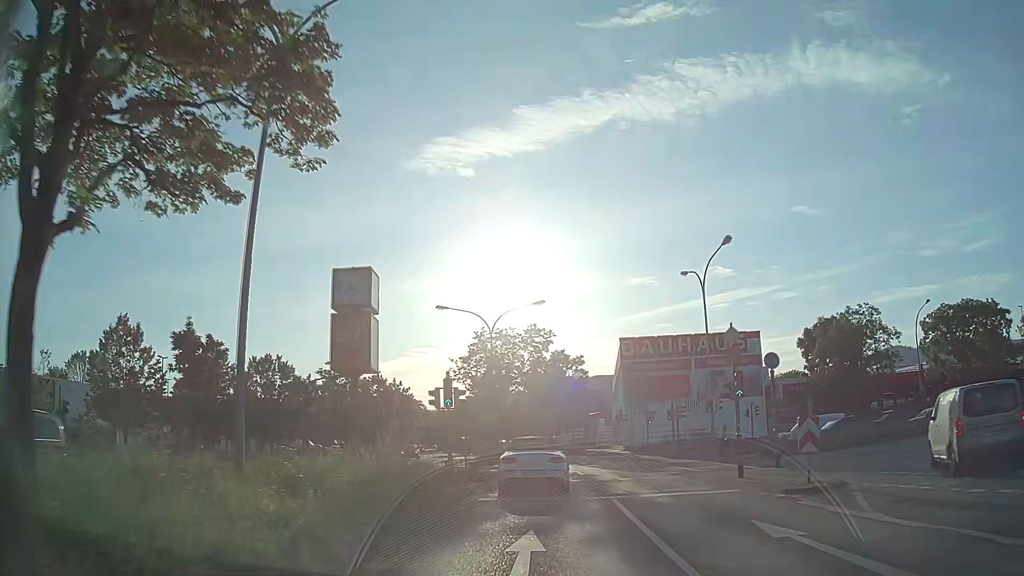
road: primary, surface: asphalt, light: Day
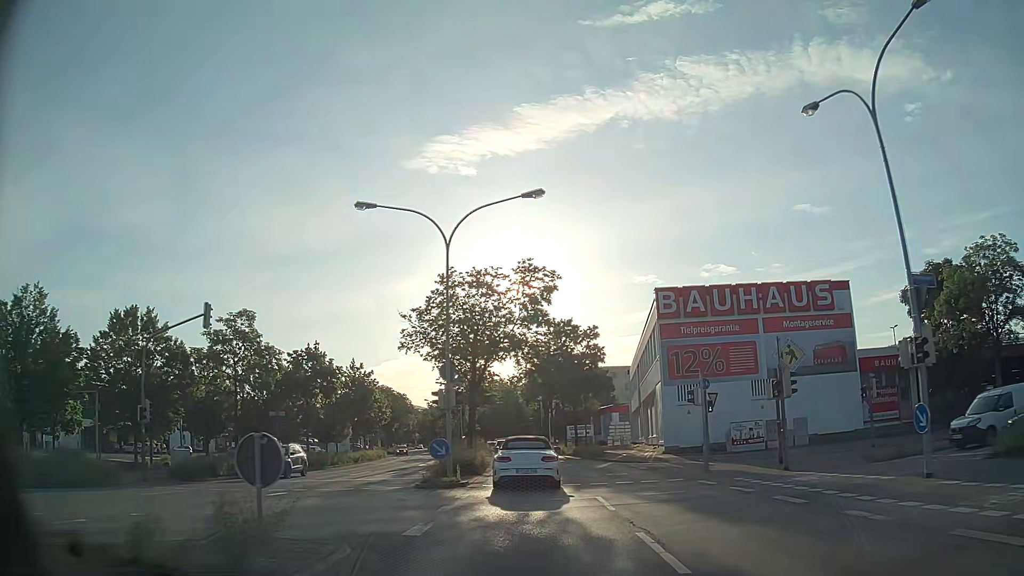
(+0.1, +18.7) m; 0°
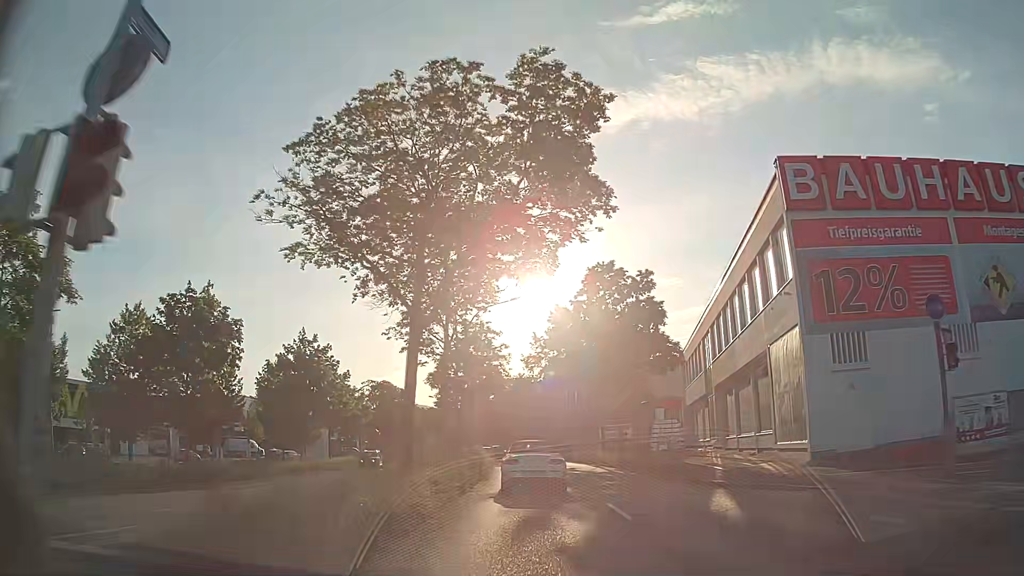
(-0.4, +19.3) m; -2°
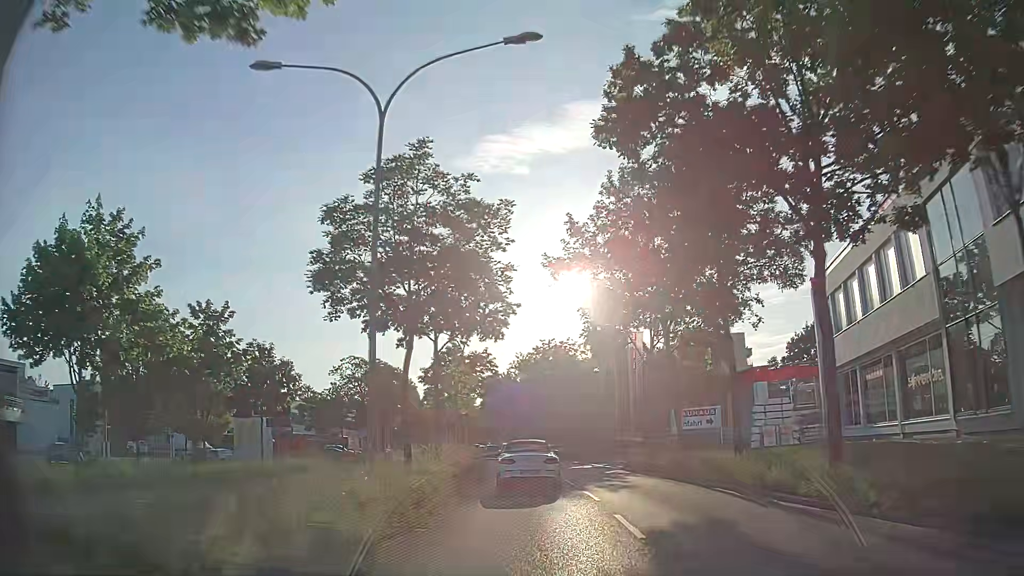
(-0.7, +26.5) m; -3°
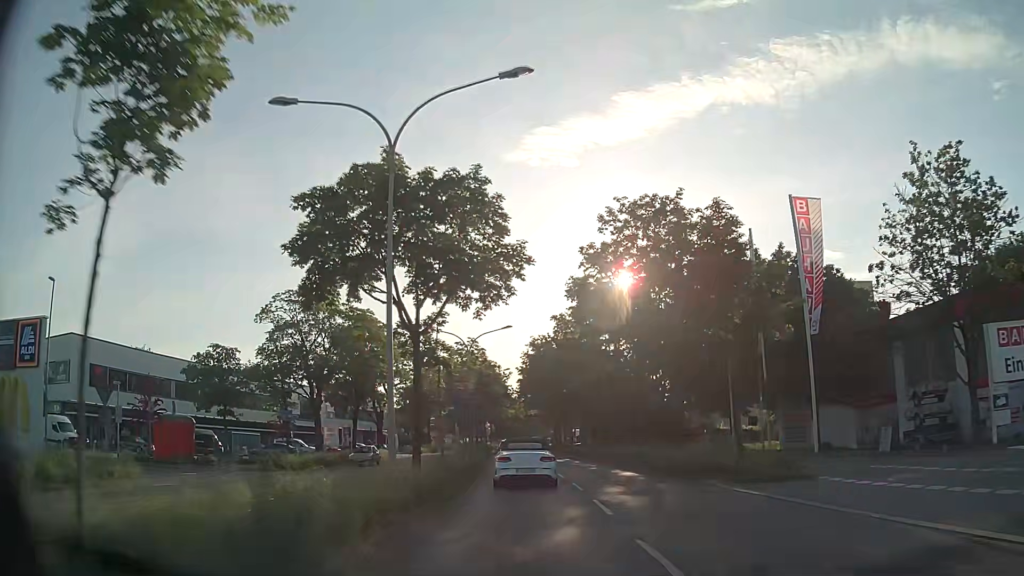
(-1.2, +33.3) m; -4°
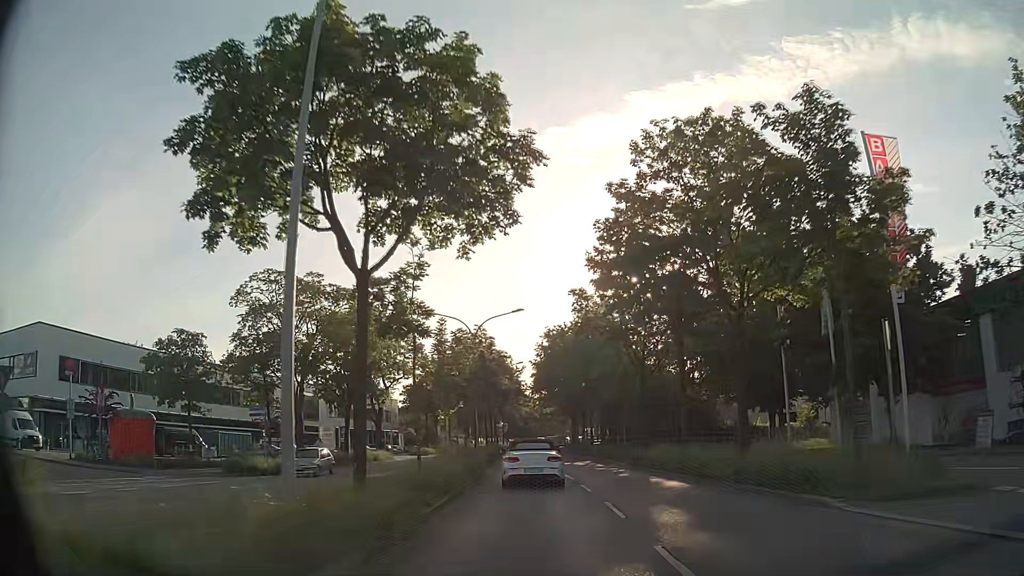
(-0.1, +6.6) m; -2°
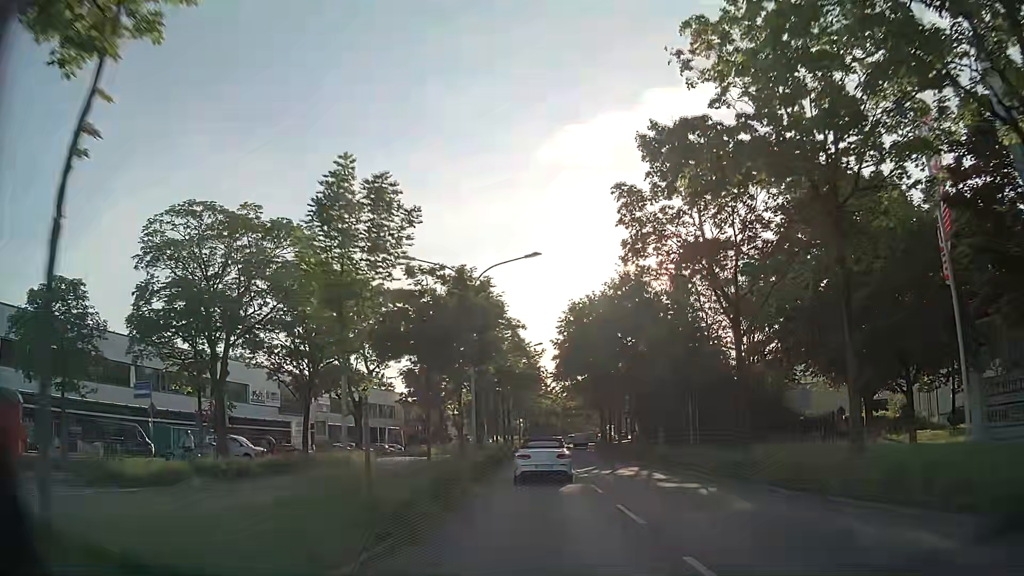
(-0.3, +13.1) m; -2°
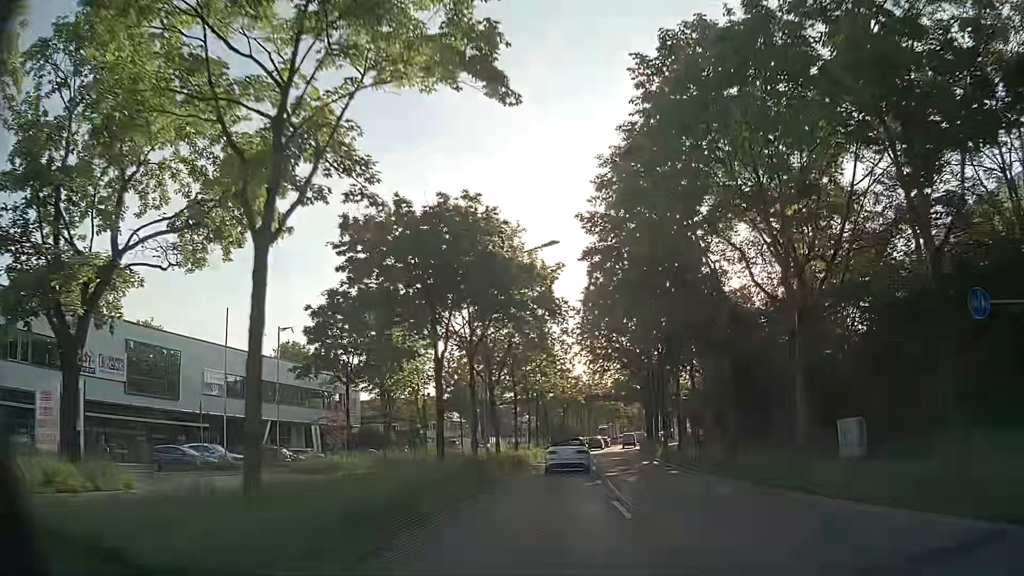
(-0.5, +32.4) m; -1°
